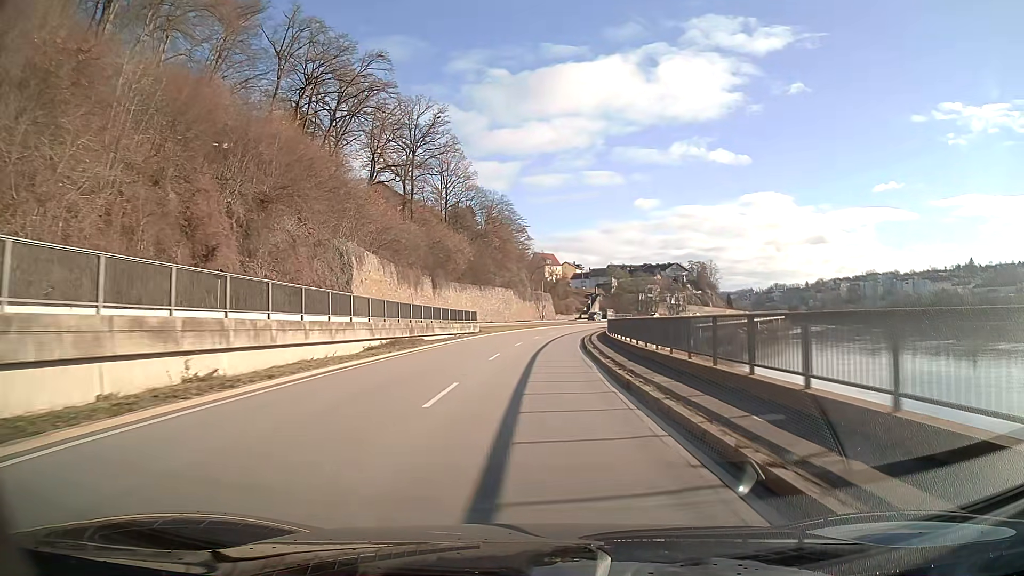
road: primary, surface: asphalt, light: Day
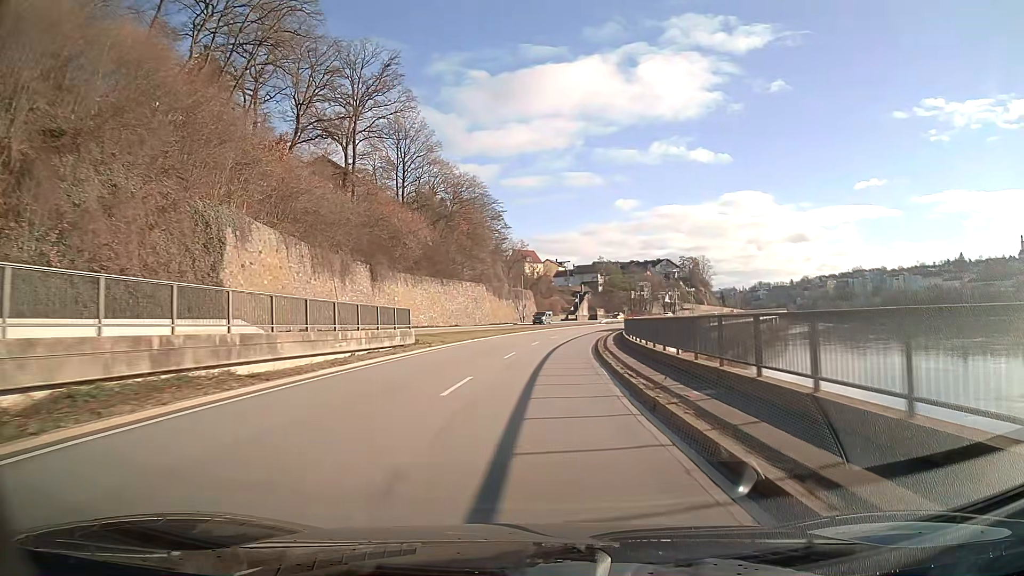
(+0.4, +22.3) m; +2°
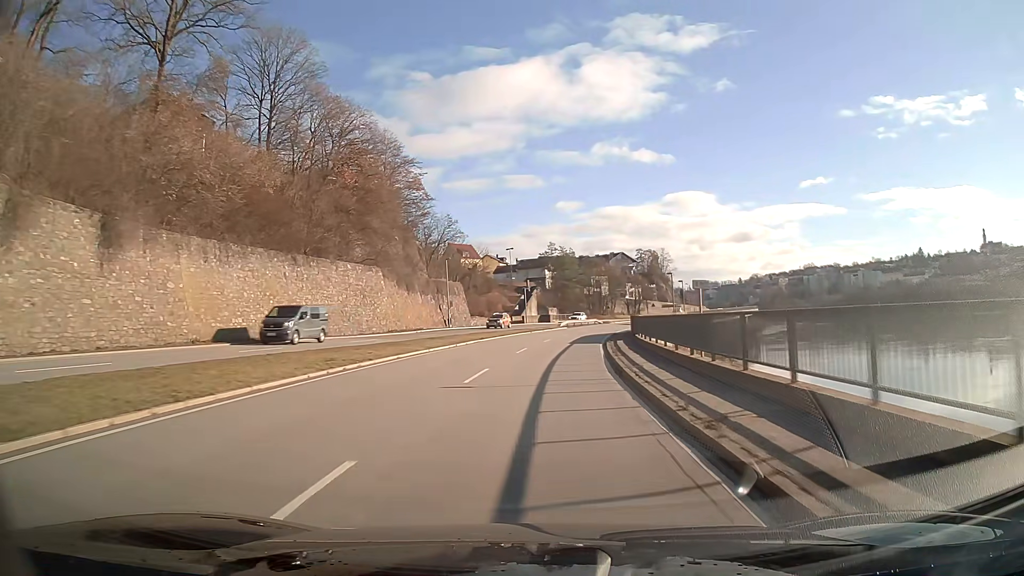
(+1.3, +33.4) m; +5°
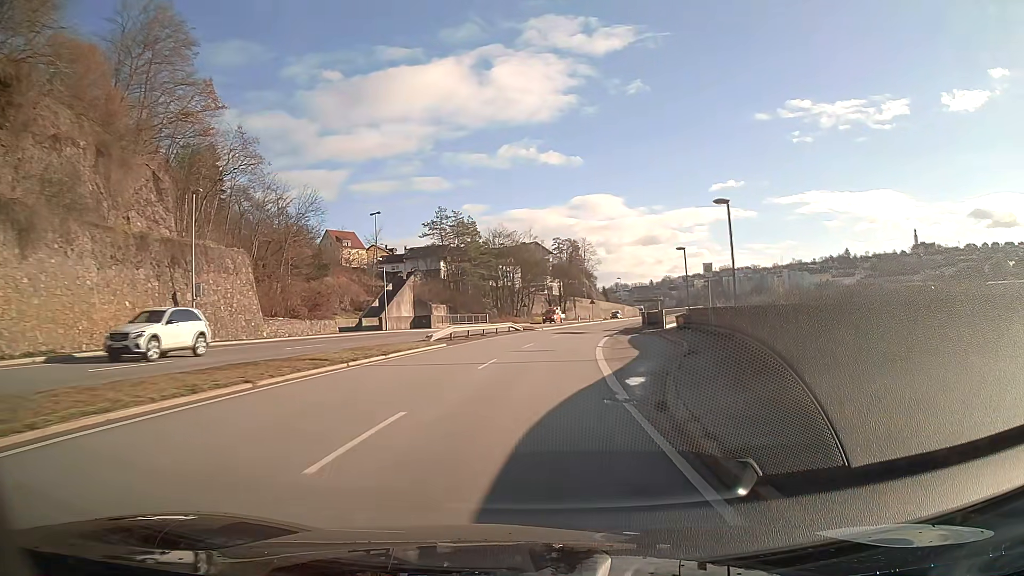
(+3.2, +44.4) m; +8°
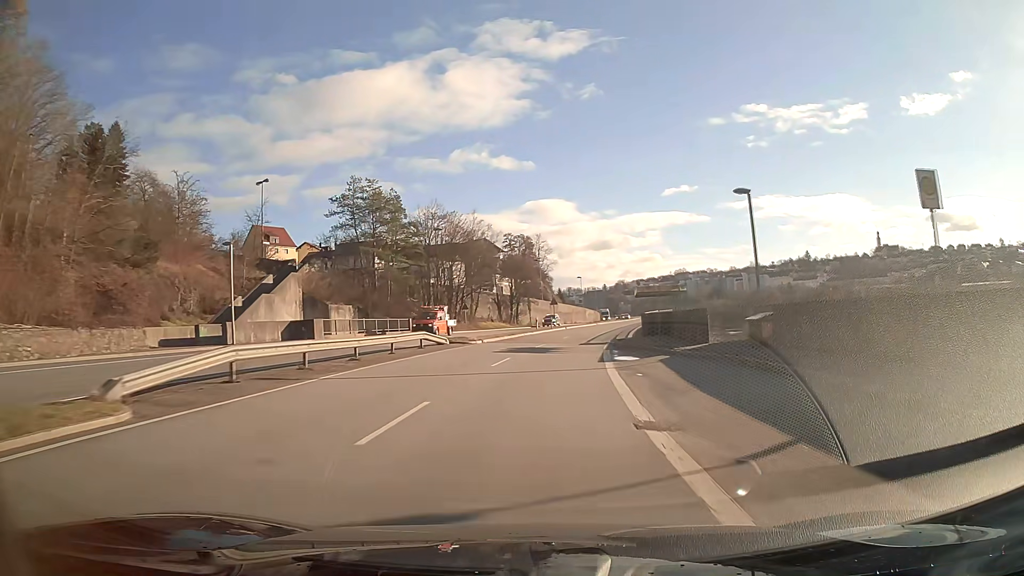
(+0.8, +22.2) m; +4°
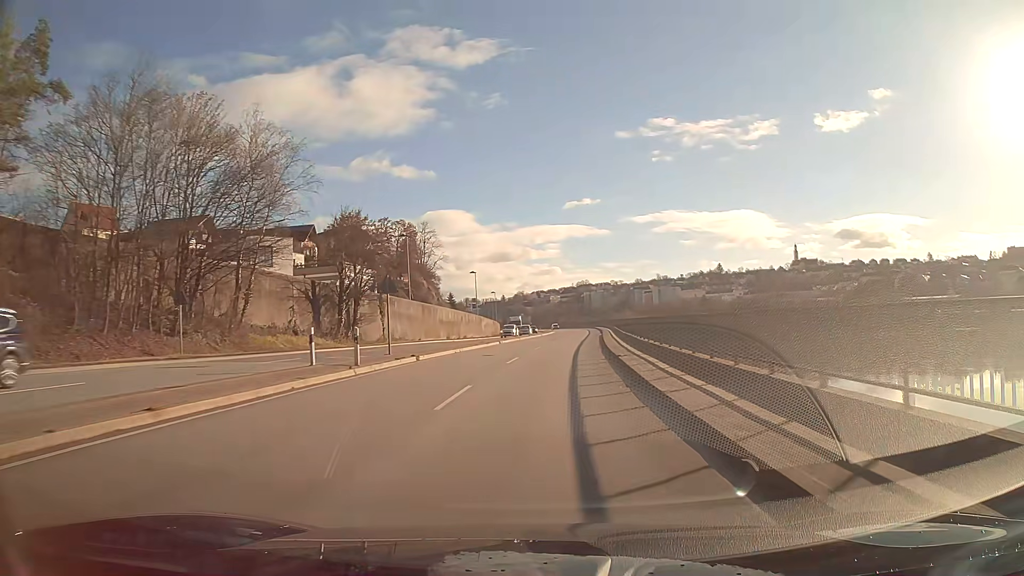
(+3.4, +44.3) m; +8°
